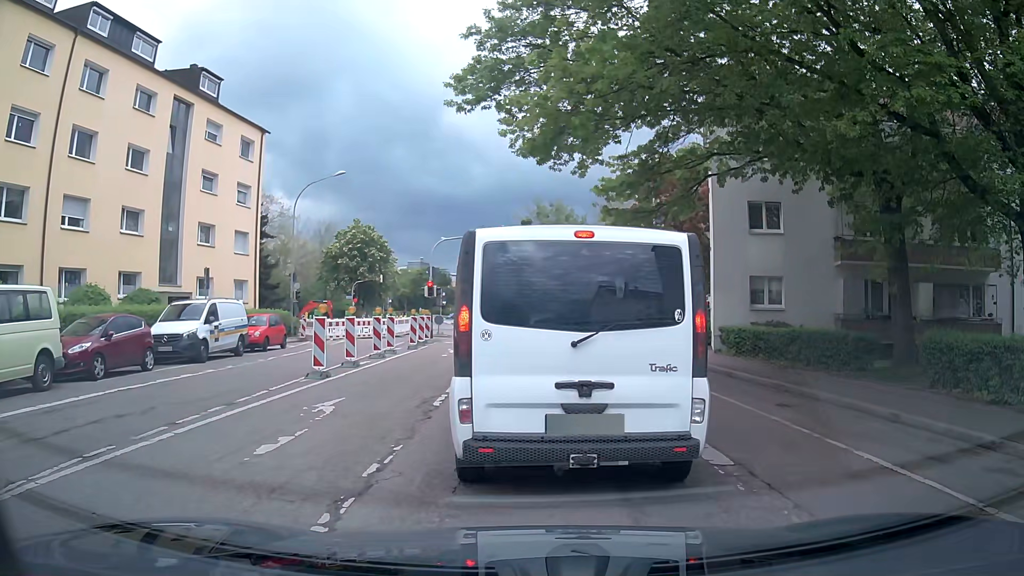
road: residential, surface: asphalt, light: Day
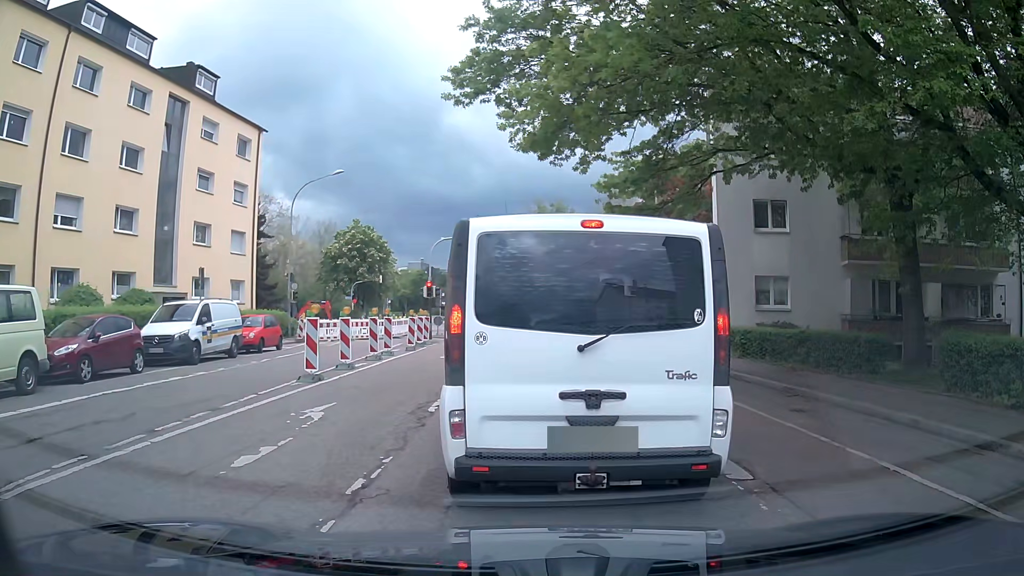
(0.0, +0.5) m; 0°
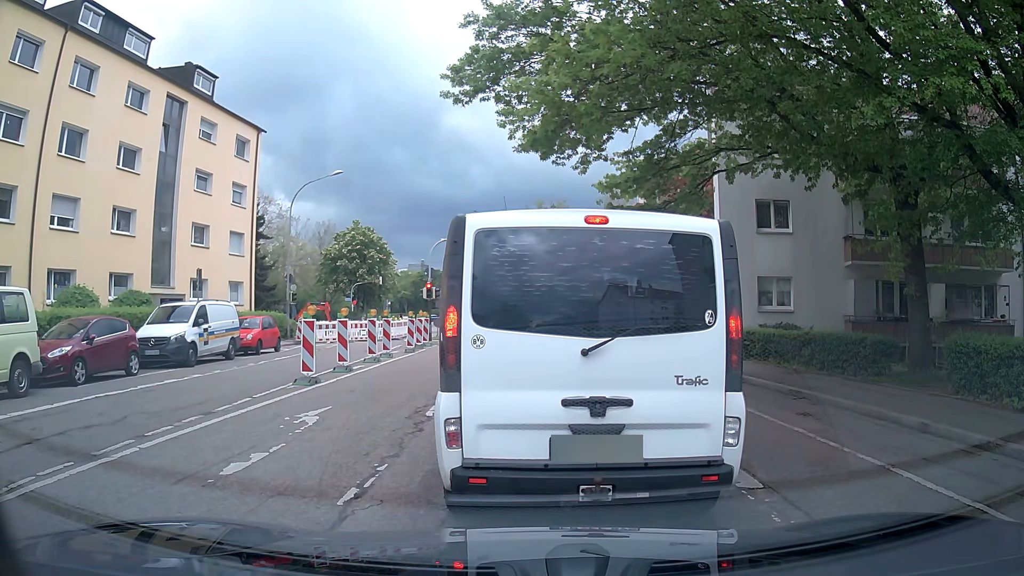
(0.0, +0.3) m; 0°
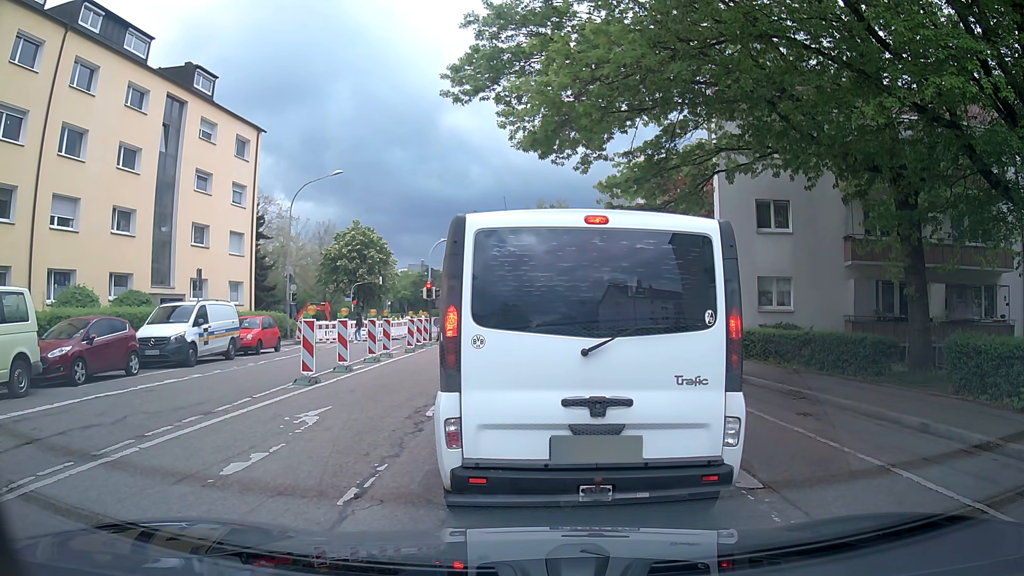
(0.0, 0.0) m; 0°
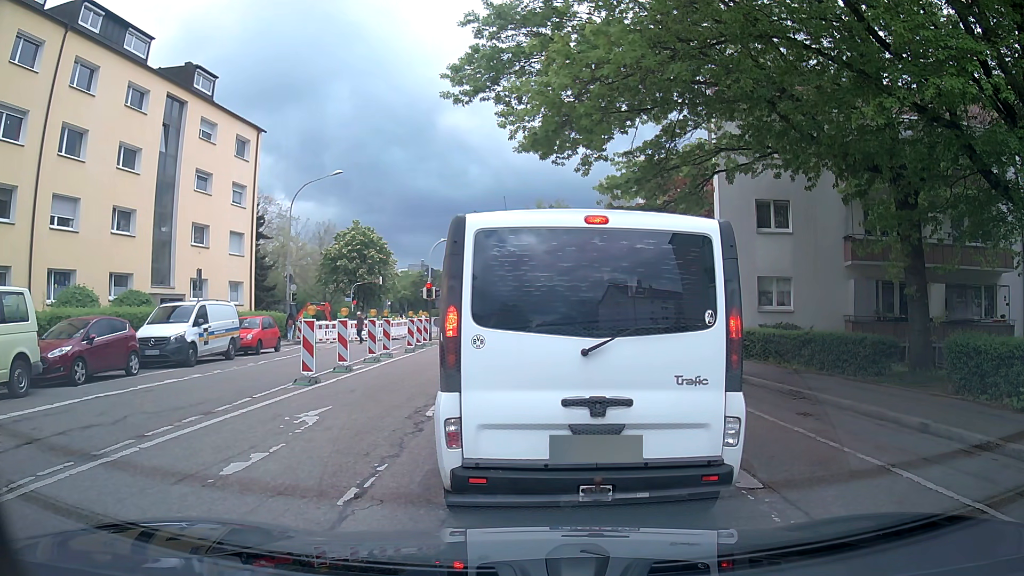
(0.0, 0.0) m; 0°
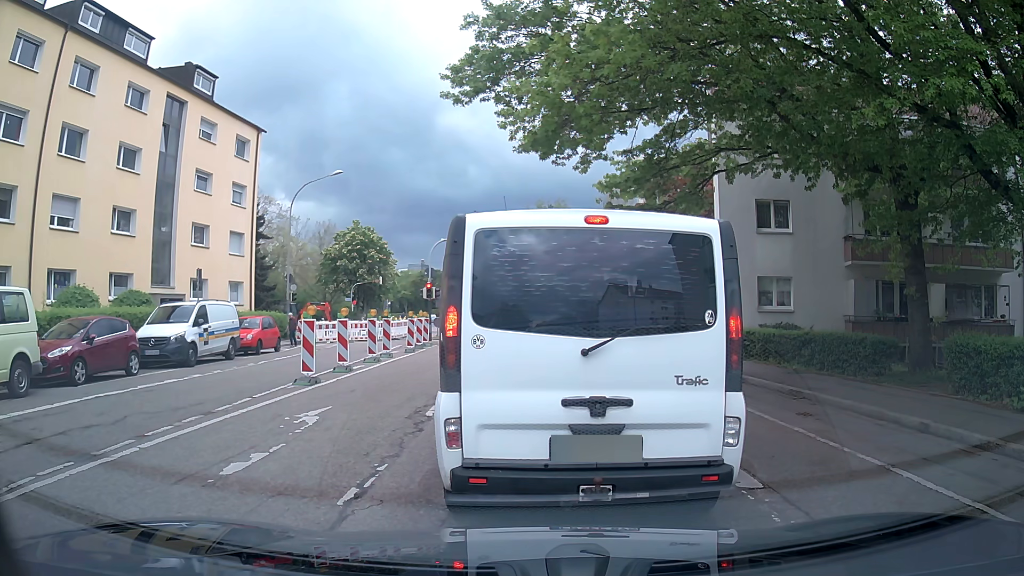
(0.0, 0.0) m; 0°
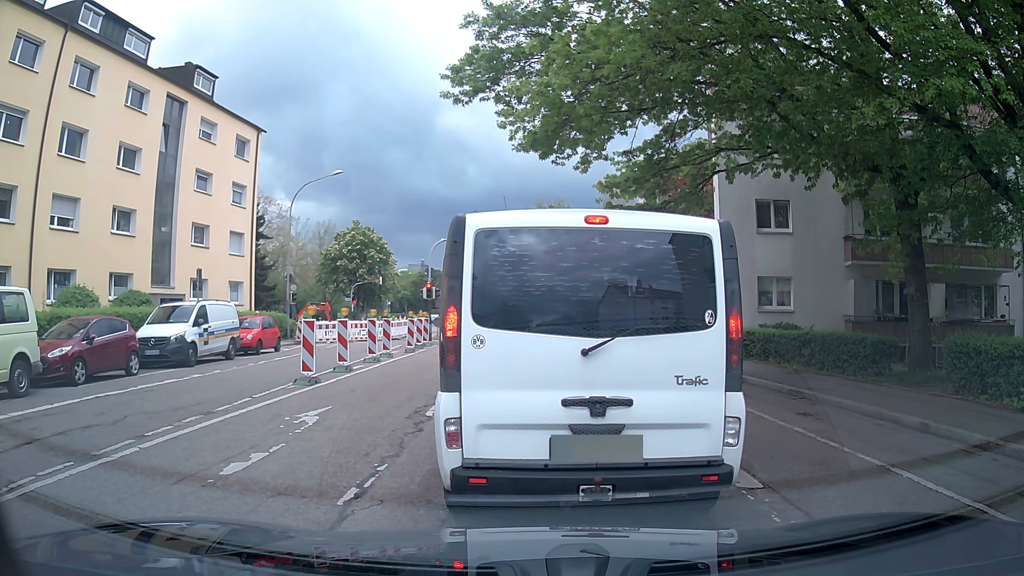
(0.0, 0.0) m; 0°
